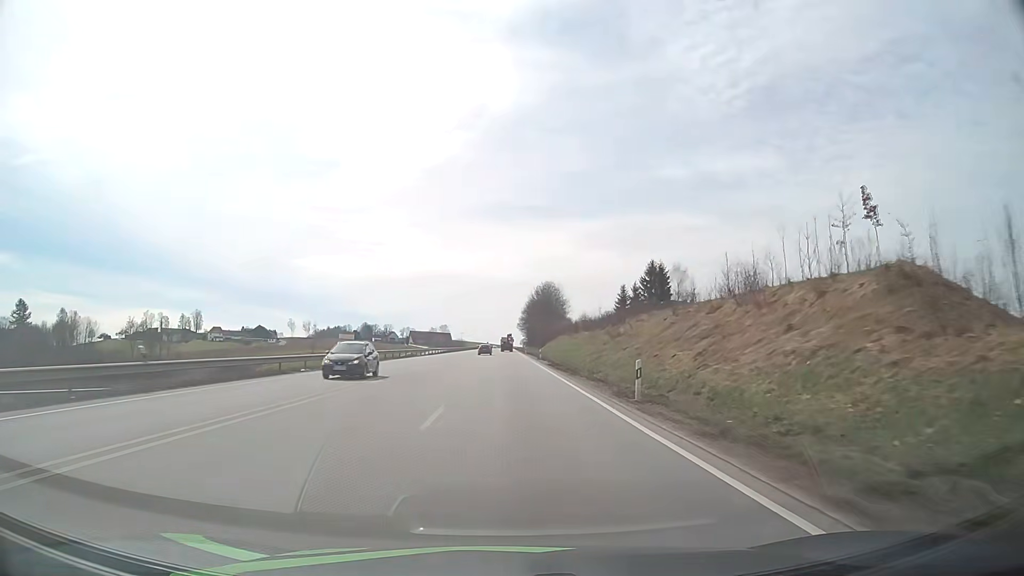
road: primary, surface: asphalt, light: Day
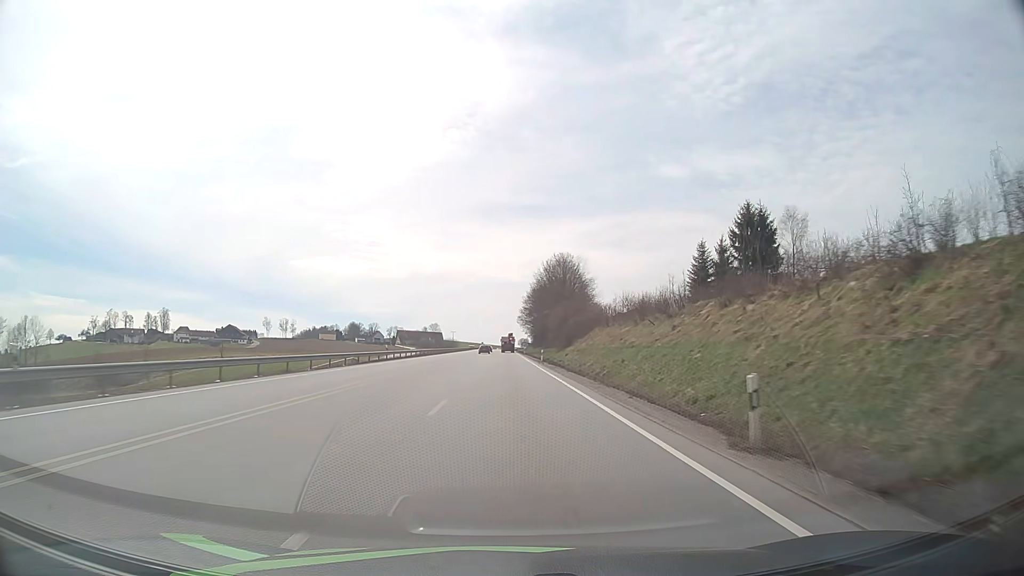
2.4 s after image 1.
(+0.1, +58.4) m; 0°
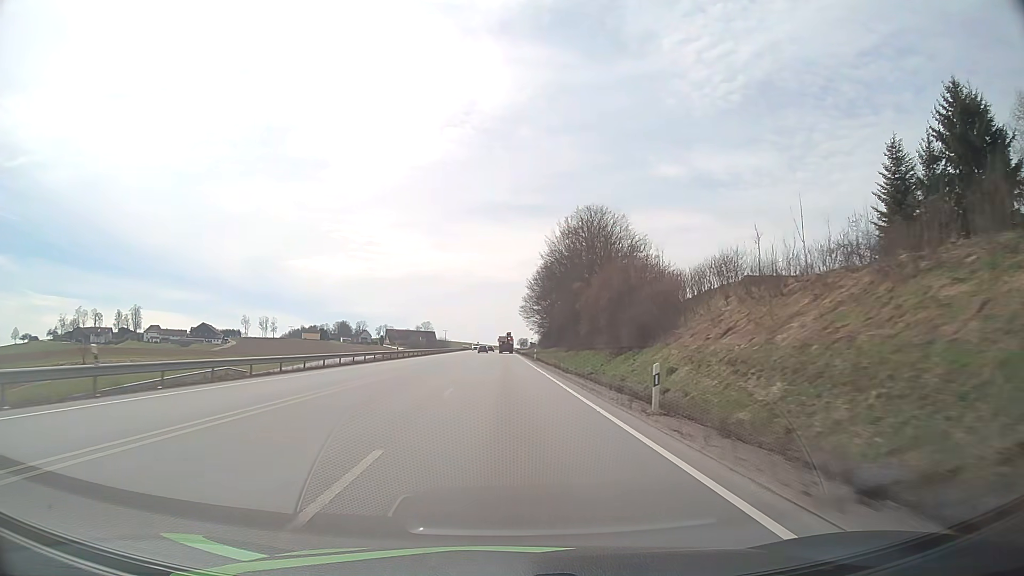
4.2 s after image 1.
(0.0, +44.6) m; 0°
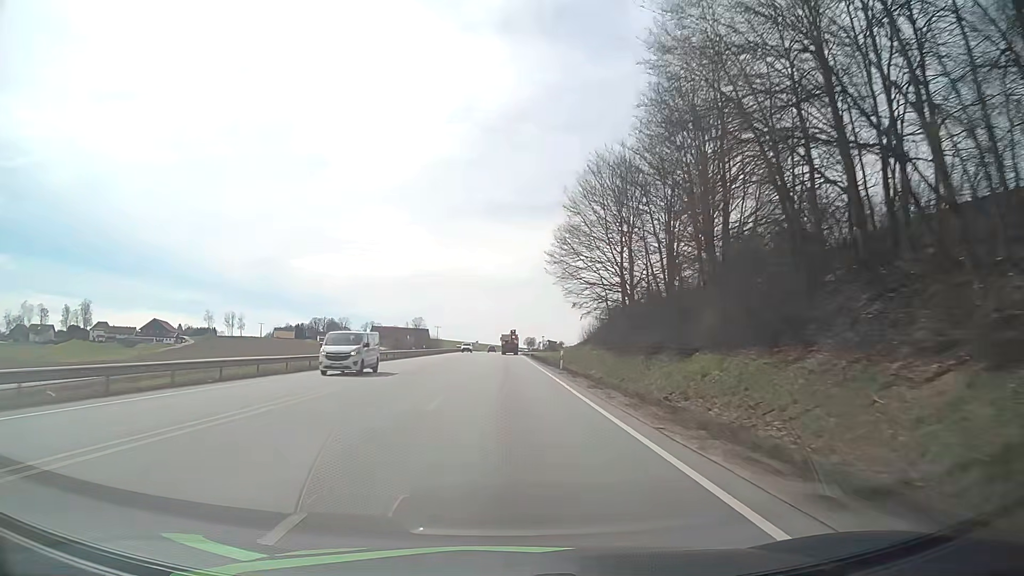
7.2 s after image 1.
(-0.3, +76.2) m; 0°
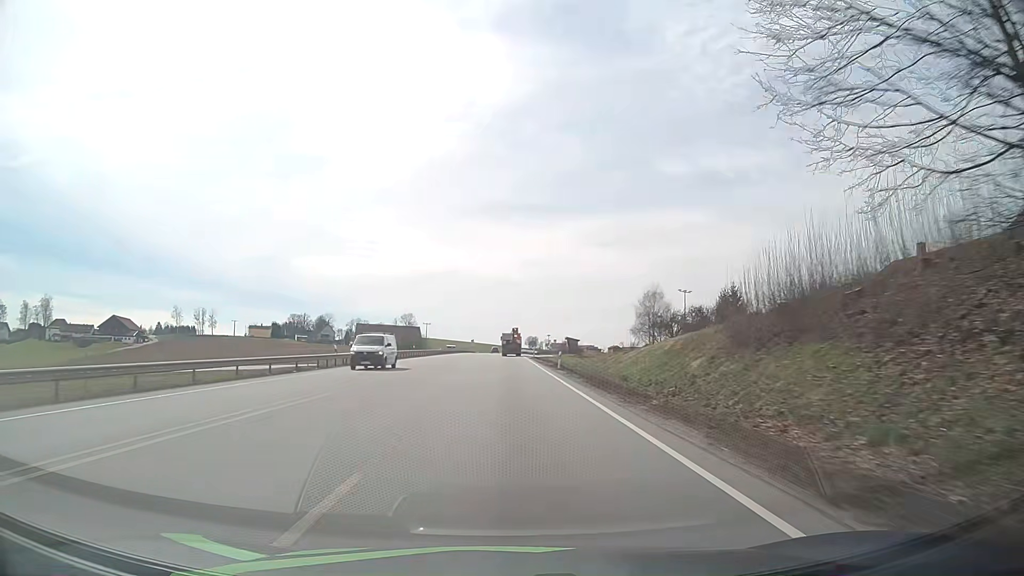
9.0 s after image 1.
(0.0, +46.9) m; 0°
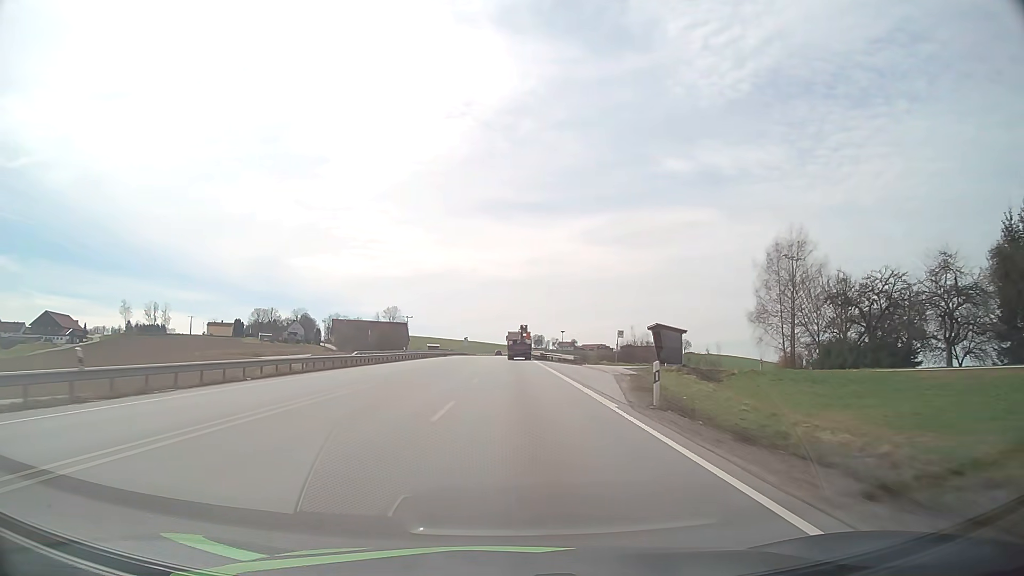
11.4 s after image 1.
(-0.1, +63.7) m; 0°
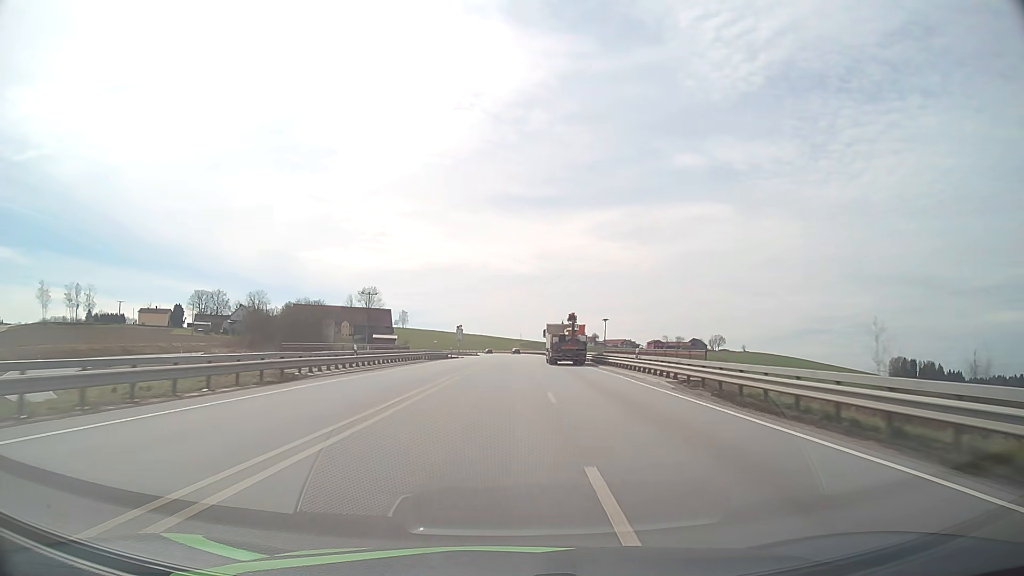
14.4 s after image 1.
(-1.5, +81.3) m; -1°
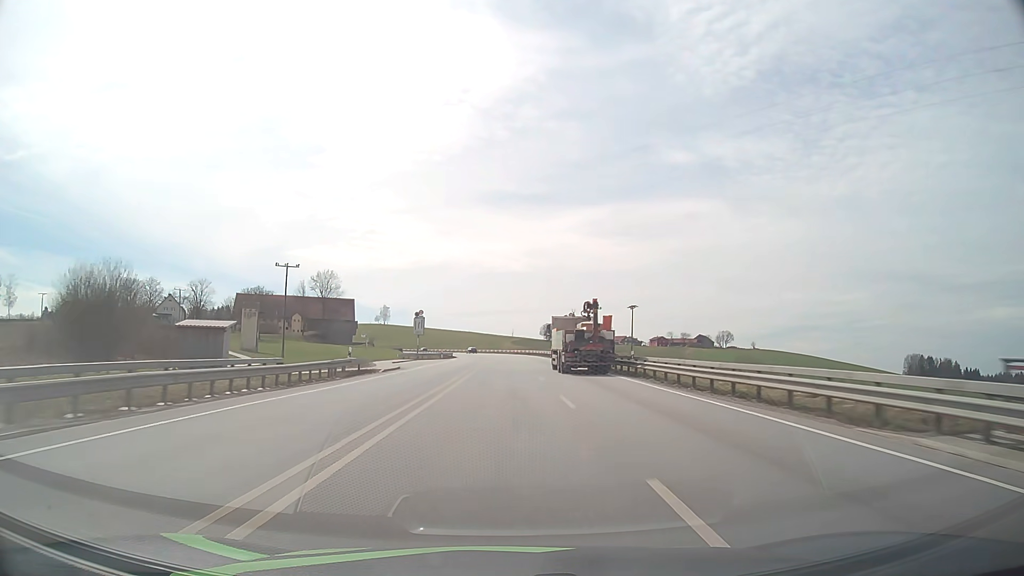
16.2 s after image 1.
(+0.6, +49.1) m; +1°
(0, +10) (0, +20) (0, +30) (0, +40) (0, +50) (-1, +60) (-1, +70) (-1, +80) (-1, +90) (-2, +100) m
